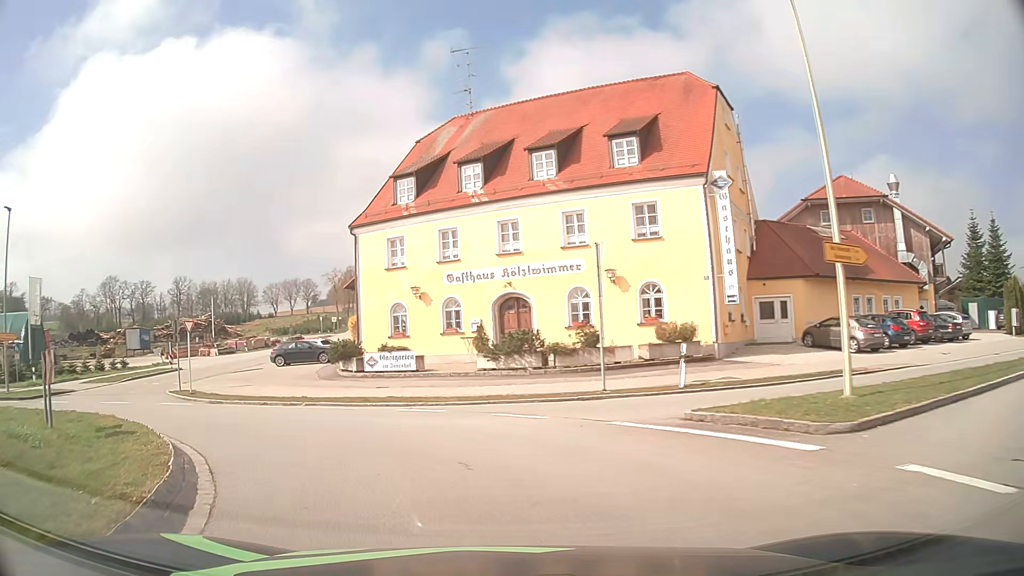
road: tertiary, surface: asphalt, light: Day
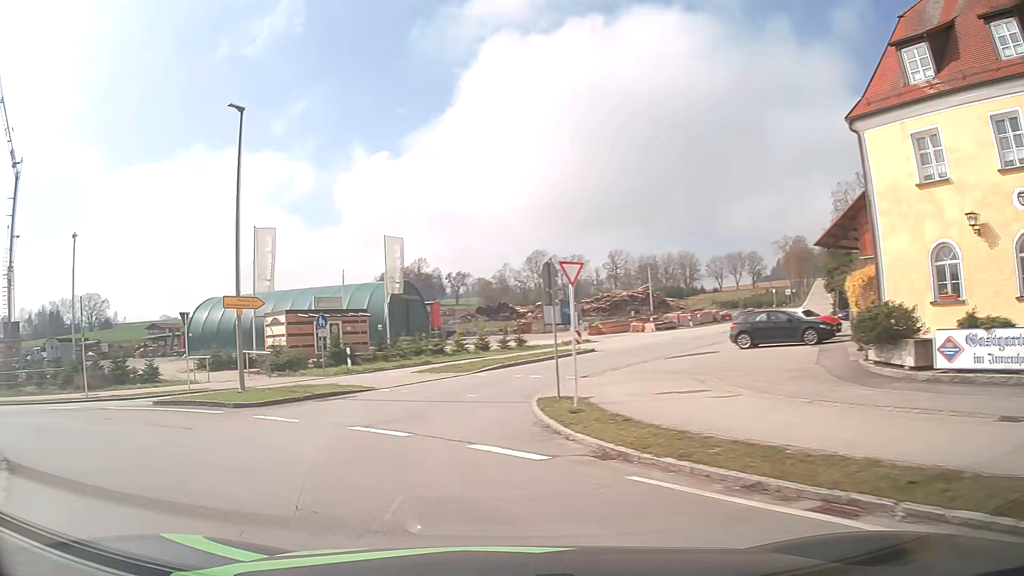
(-4.3, +13.2) m; -37°
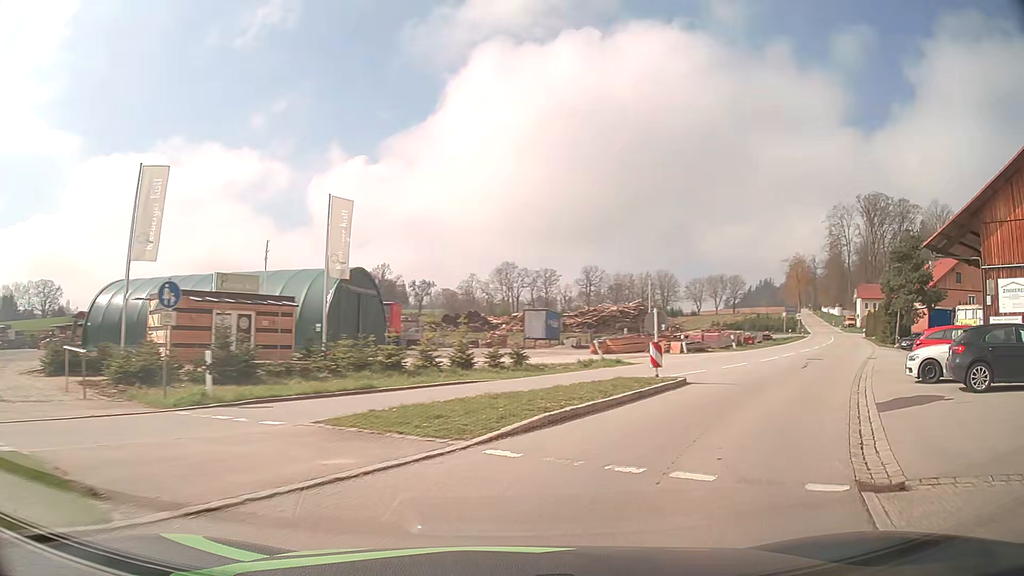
(-2.0, +14.6) m; 0°
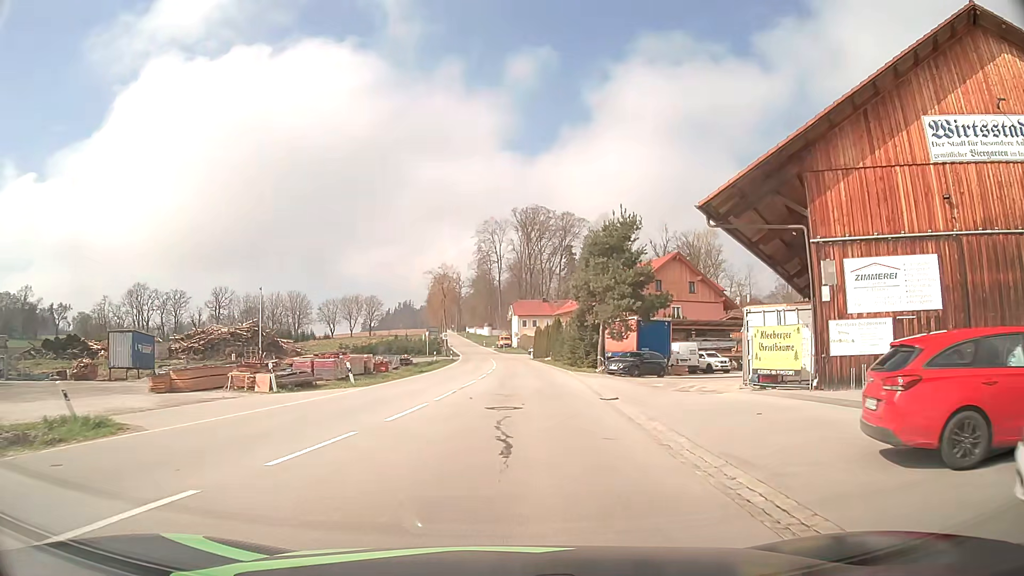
(+5.3, +14.6) m; +33°
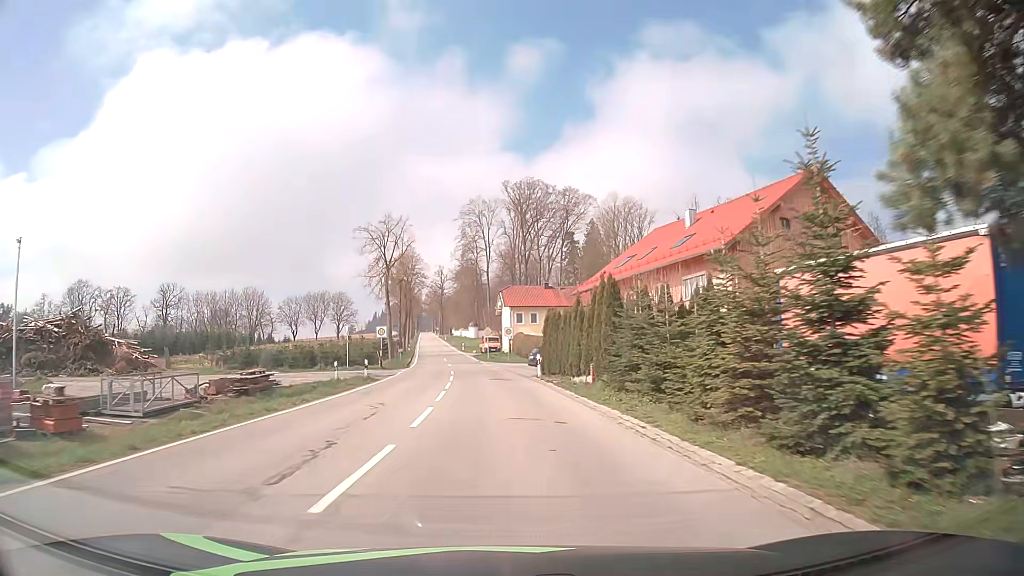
(+0.6, +37.3) m; 0°
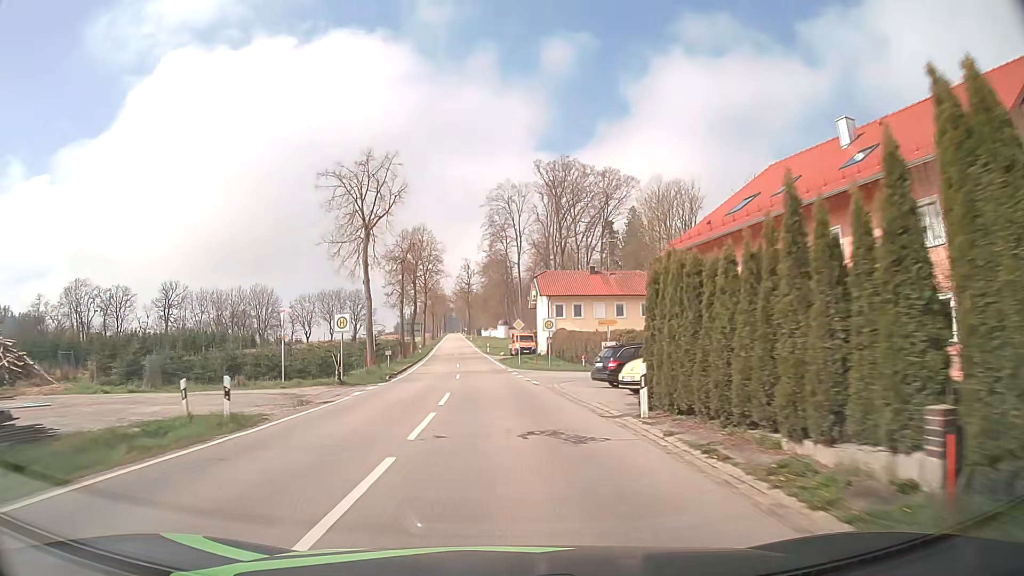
(-0.3, +19.2) m; -2°
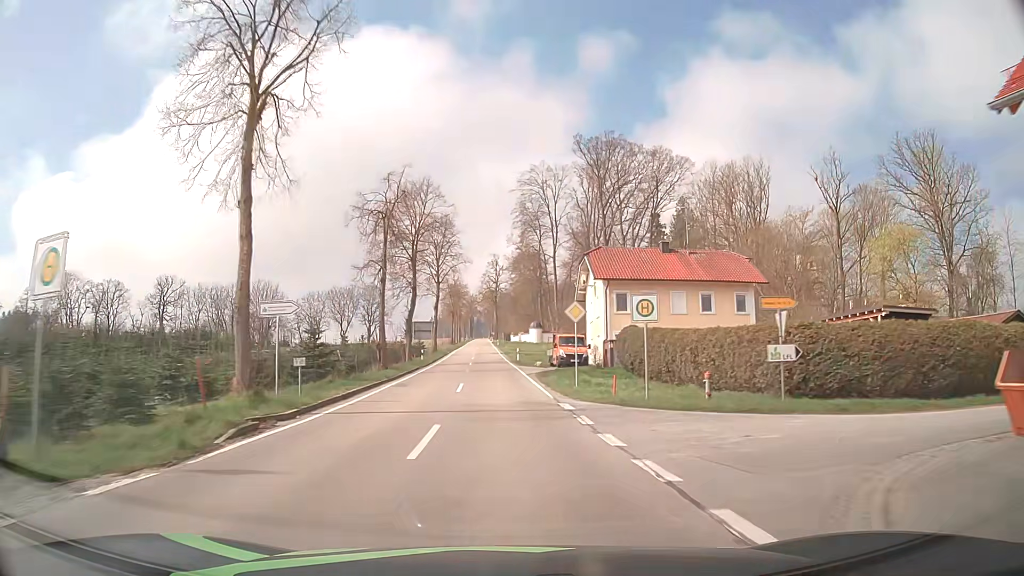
(-0.6, +21.4) m; -3°
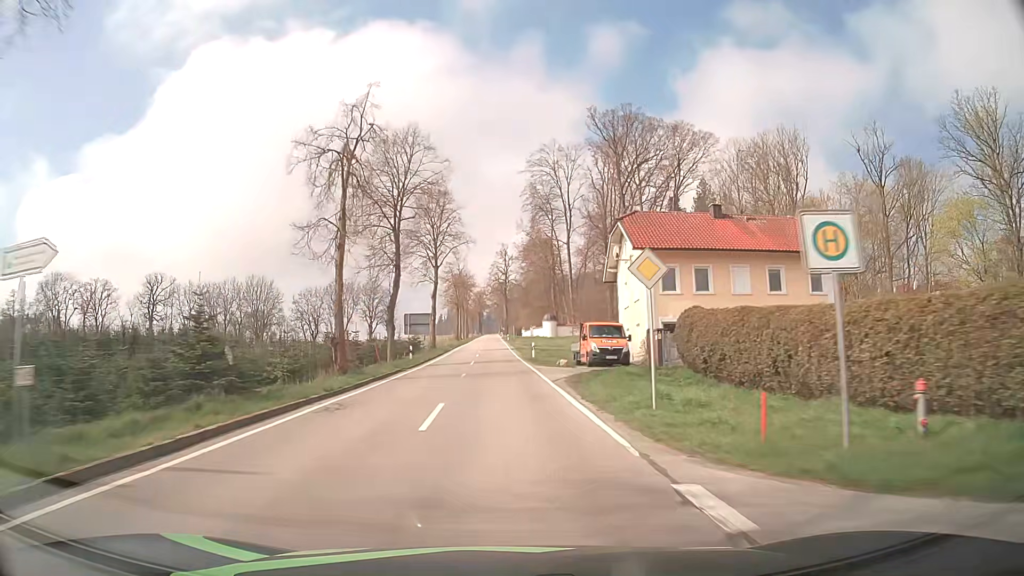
(-0.1, +11.4) m; -1°
(0, +10) (0, +20) (-1, +30) (-1, +40) (-1, +50) (-1, +60) (-2, +70) (-2, +80) (-2, +90) (-2, +100) m
